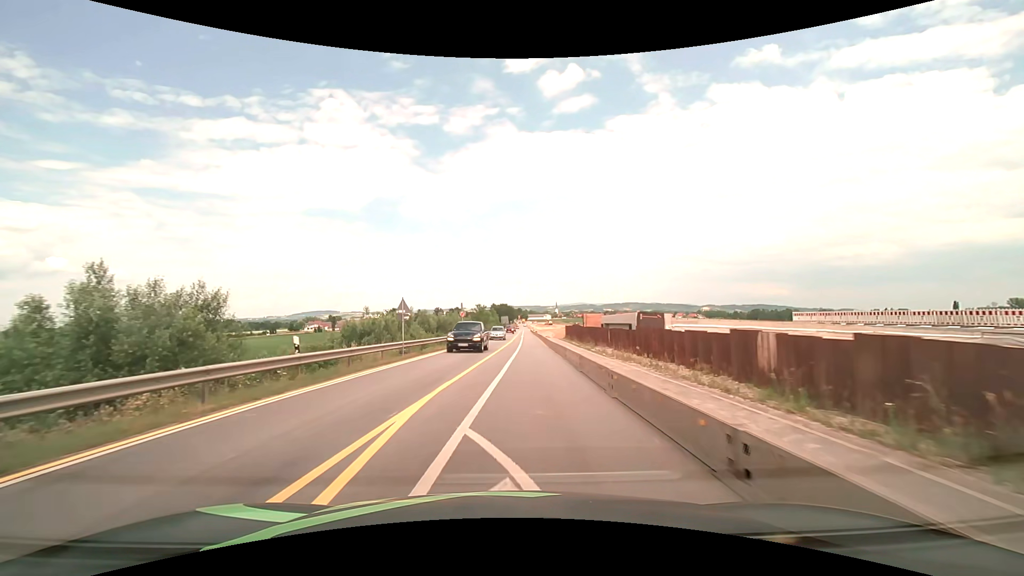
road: motorway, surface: asphalt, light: Day
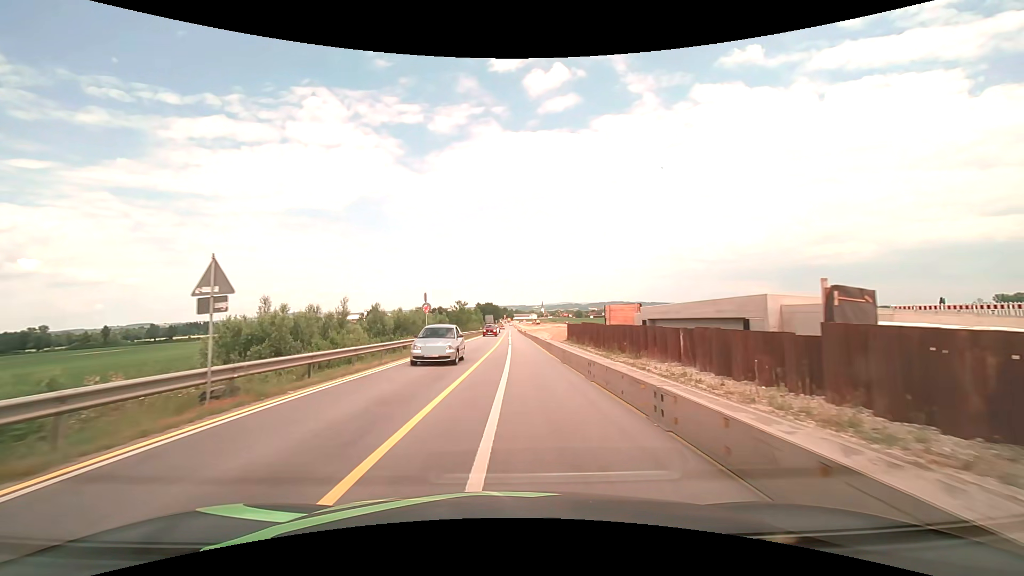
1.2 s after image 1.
(+0.2, +15.3) m; +2°
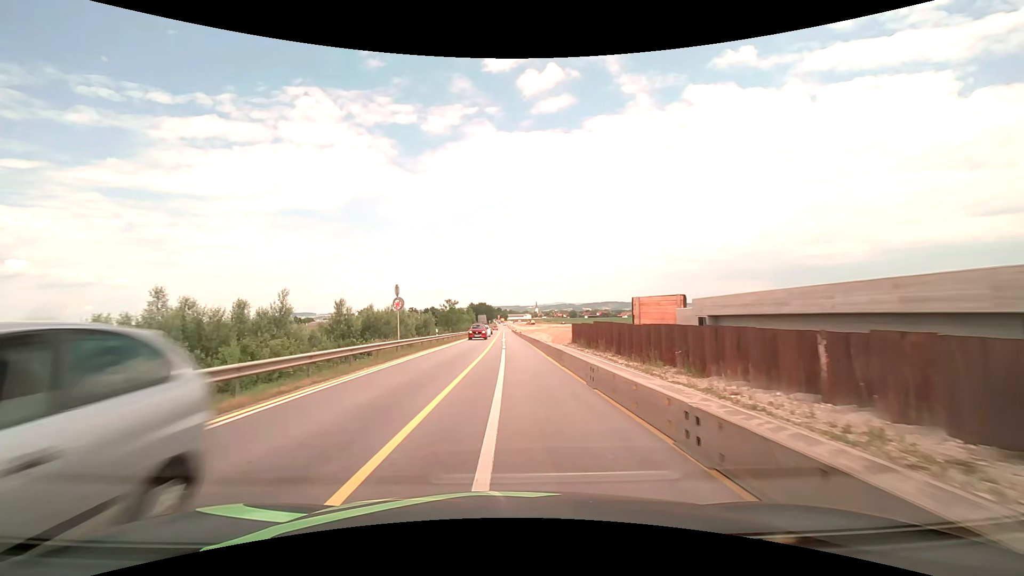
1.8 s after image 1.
(0.0, +7.7) m; +1°
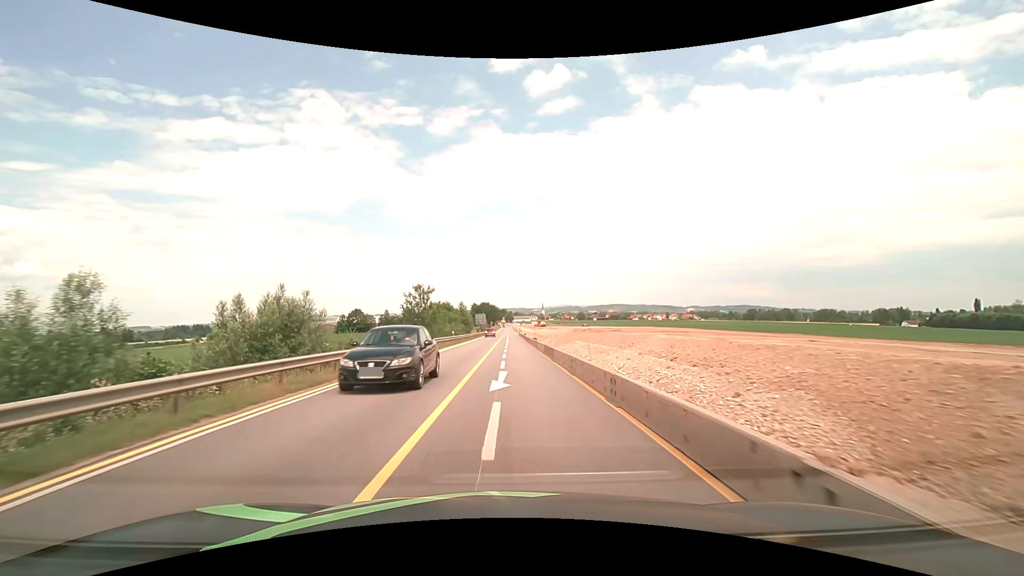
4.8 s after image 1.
(-0.1, +38.3) m; -1°
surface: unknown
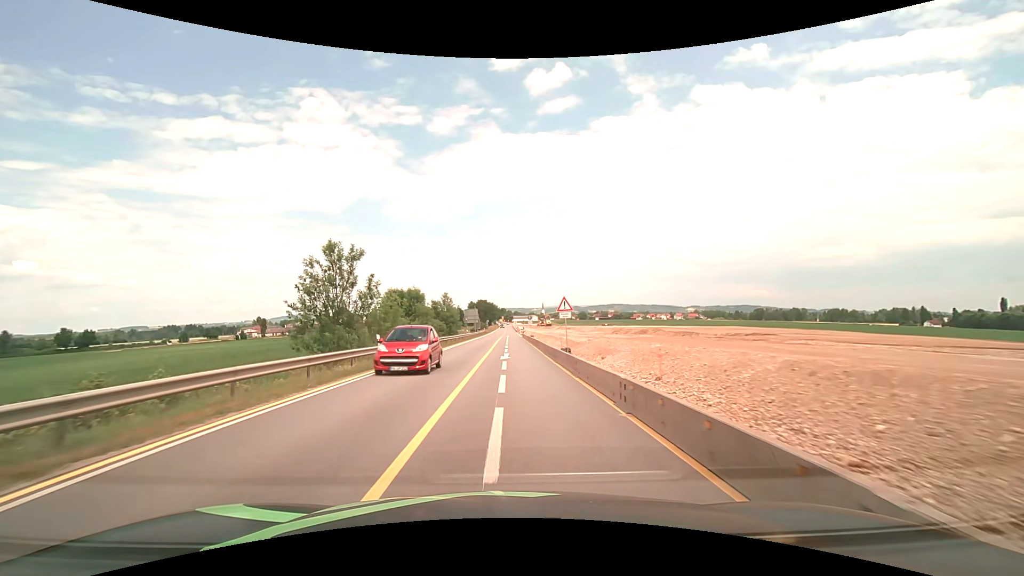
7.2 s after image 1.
(0.0, +30.5) m; 0°
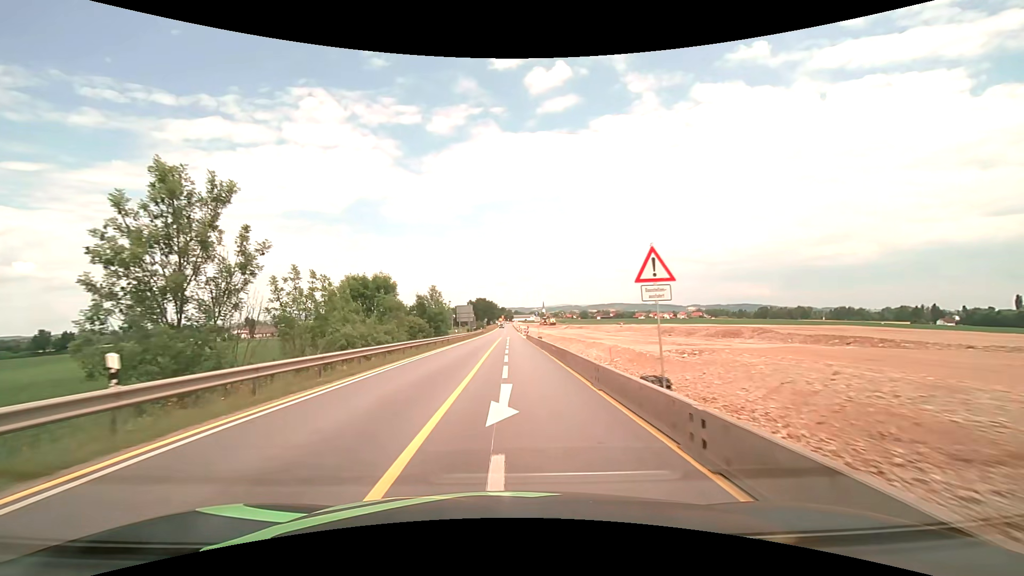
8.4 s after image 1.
(0.0, +15.2) m; 0°
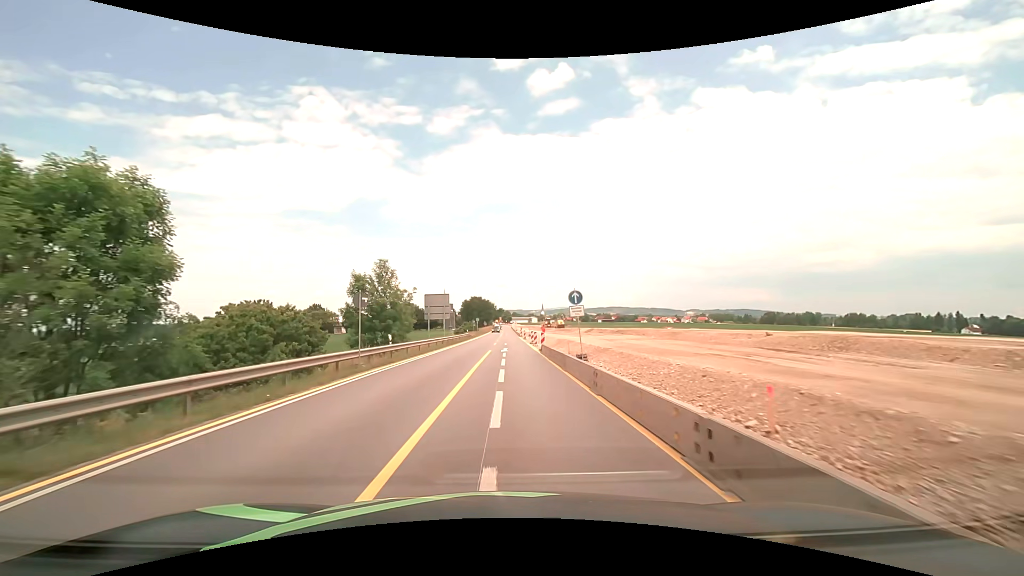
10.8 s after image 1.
(+0.1, +30.4) m; 0°
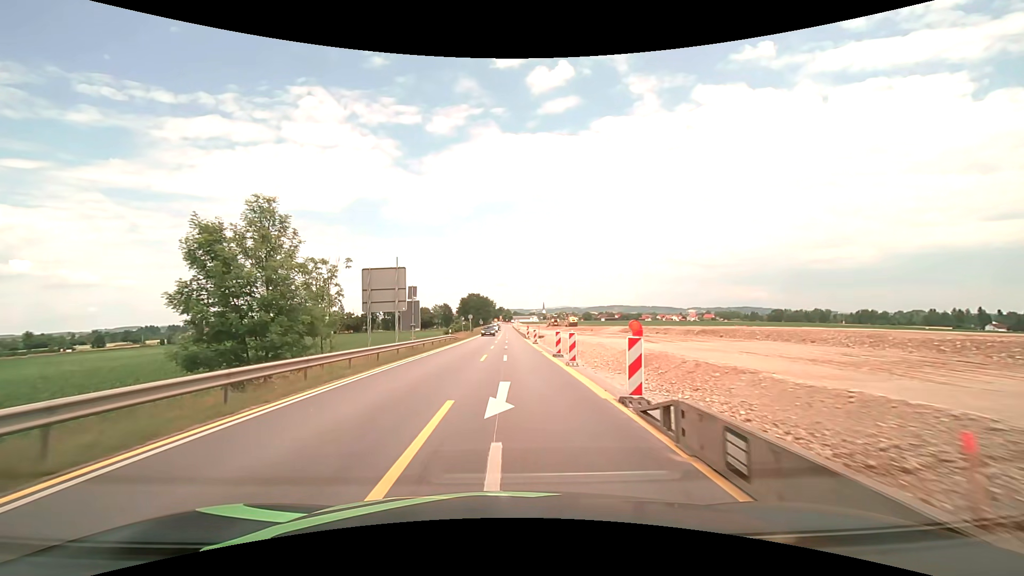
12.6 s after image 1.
(0.0, +22.9) m; 0°
(0, +10) (0, +20) (0, +30) (0, +40) (0, +50) (0, +60) (0, +70) (0, +80) (0, +90) (0, +100) m
